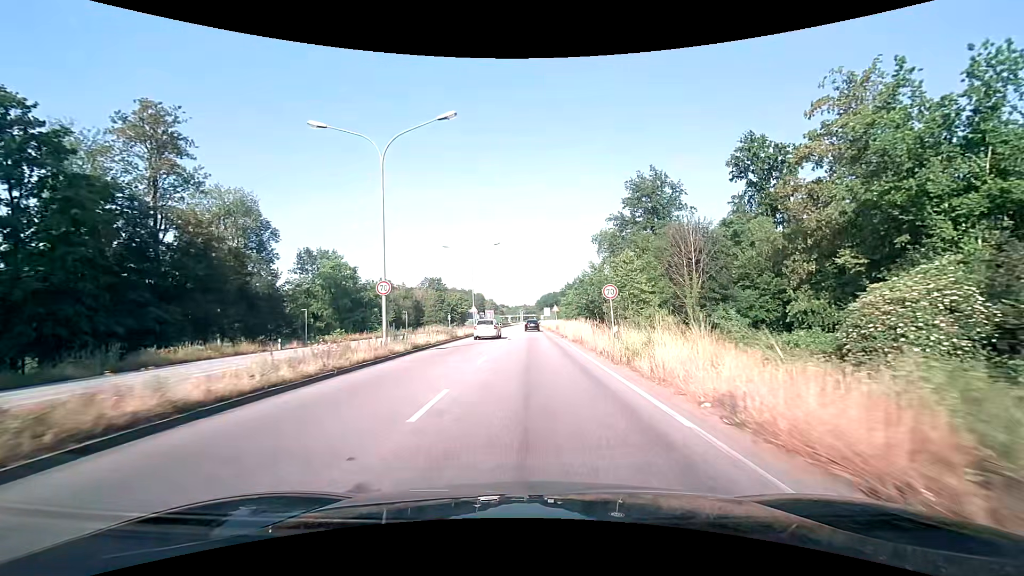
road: primary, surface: asphalt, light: Day
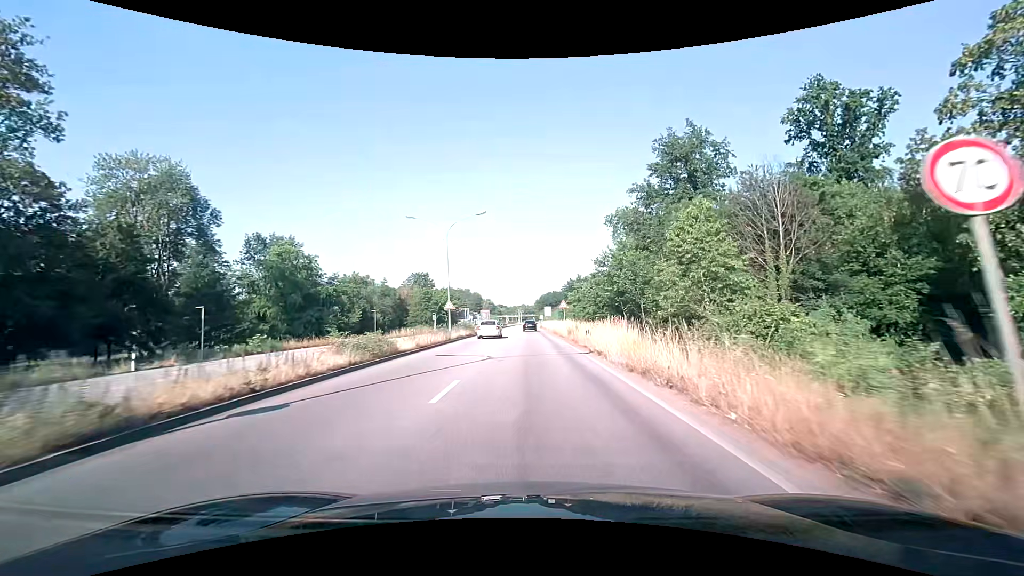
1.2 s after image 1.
(+0.1, +16.7) m; +1°
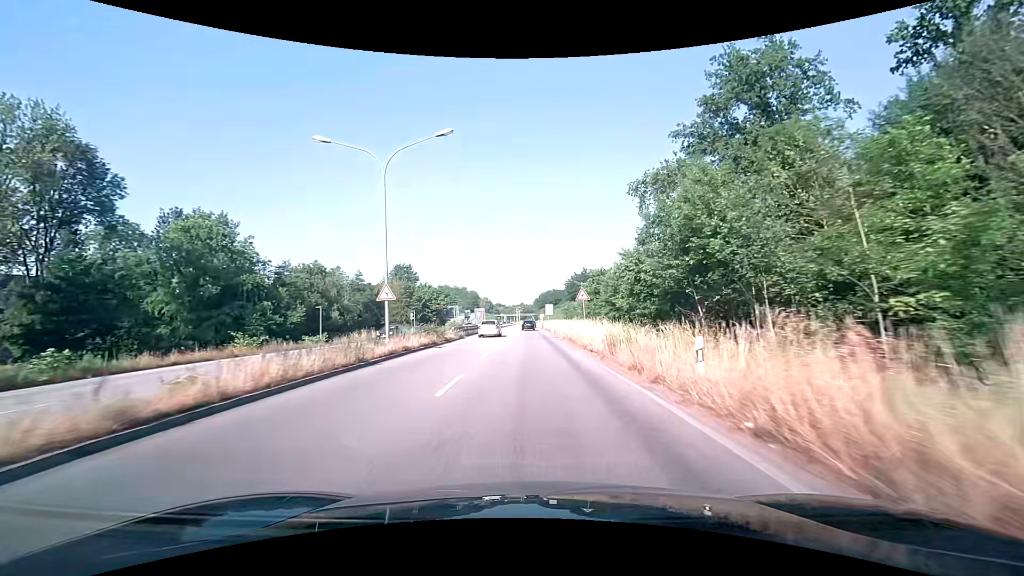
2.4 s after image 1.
(-0.1, +17.4) m; 0°
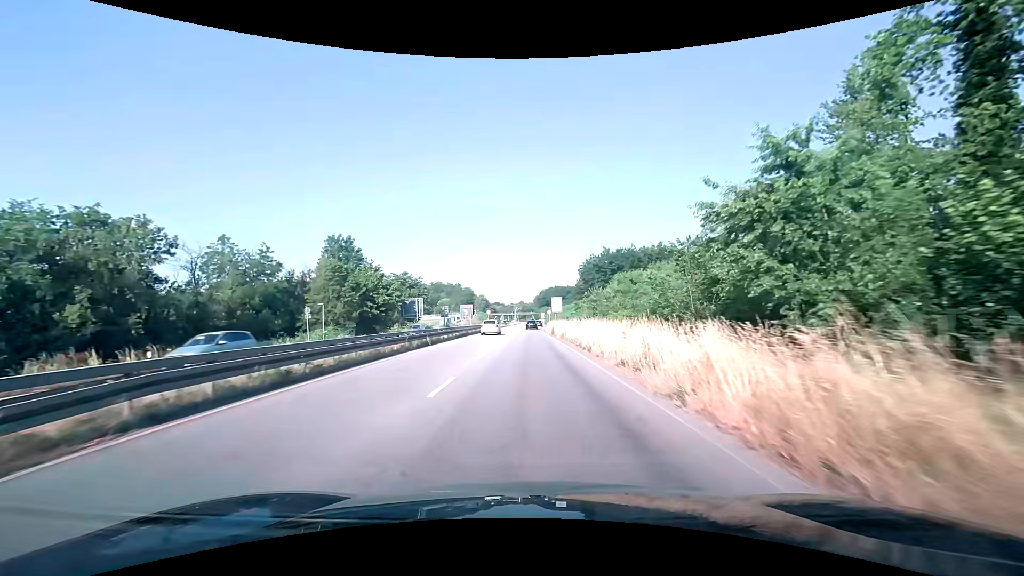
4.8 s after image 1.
(-0.1, +36.6) m; 0°
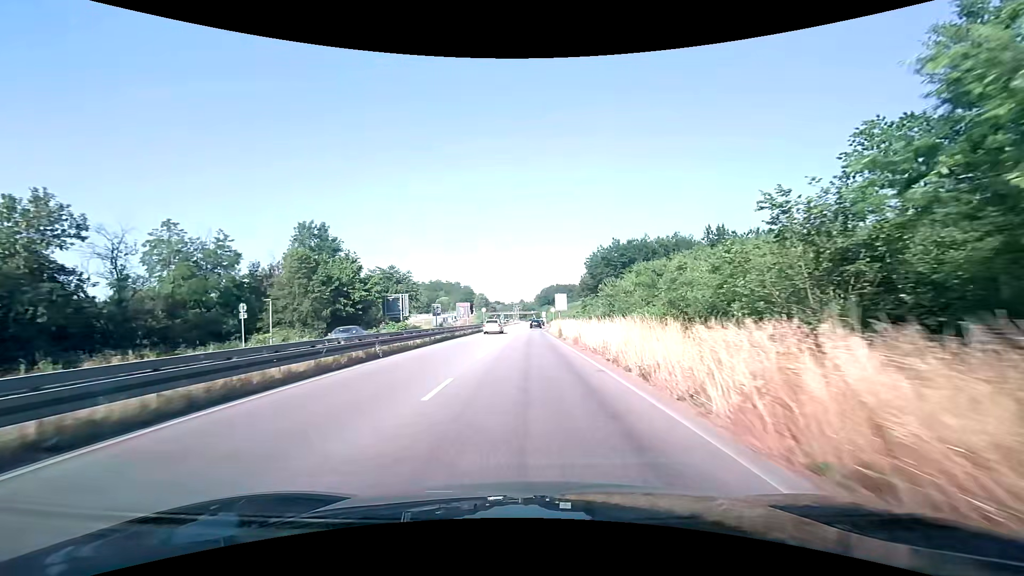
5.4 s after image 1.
(0.0, +9.5) m; 0°
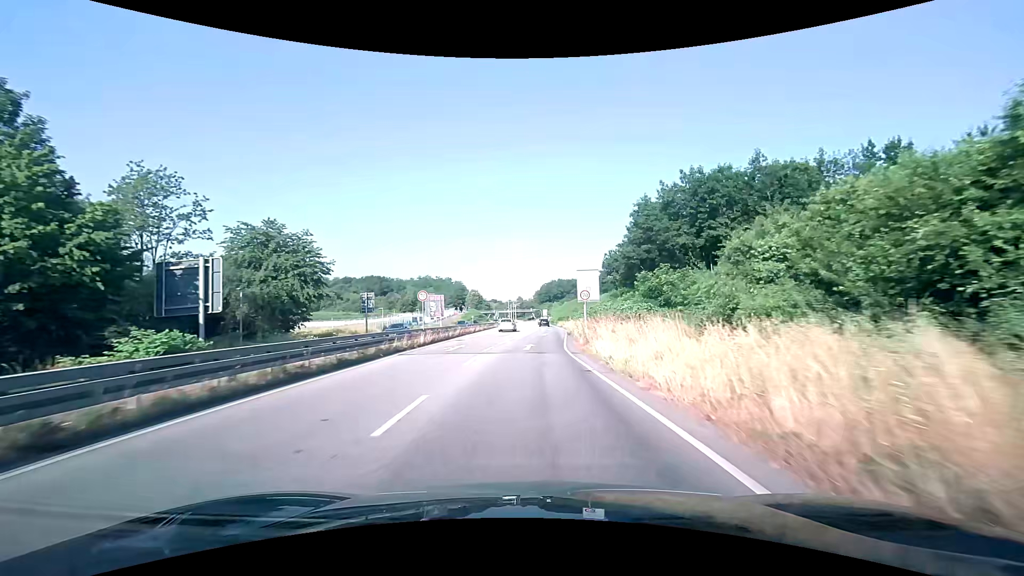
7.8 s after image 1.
(+0.1, +38.7) m; 0°
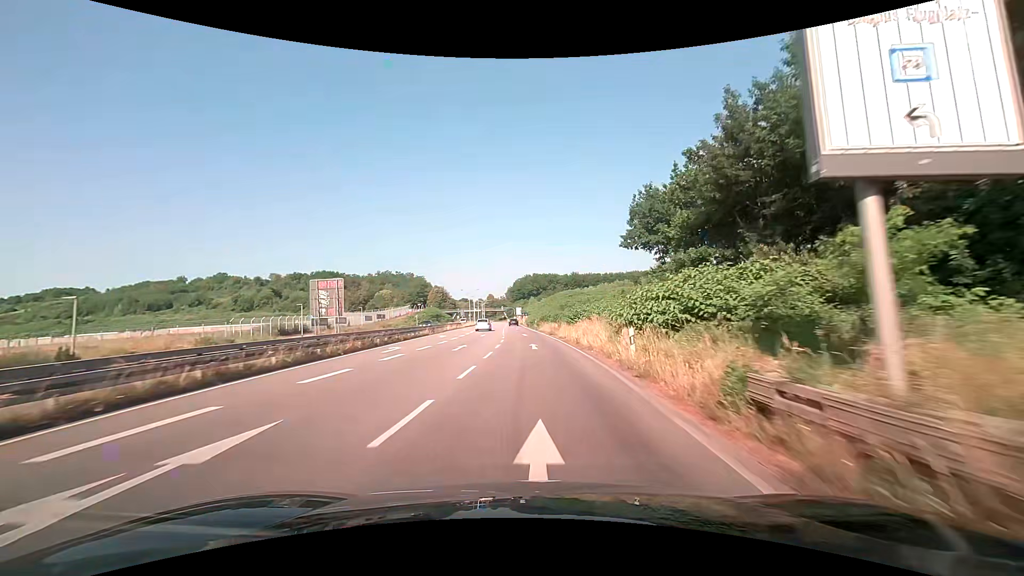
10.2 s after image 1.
(+1.2, +39.5) m; +3°
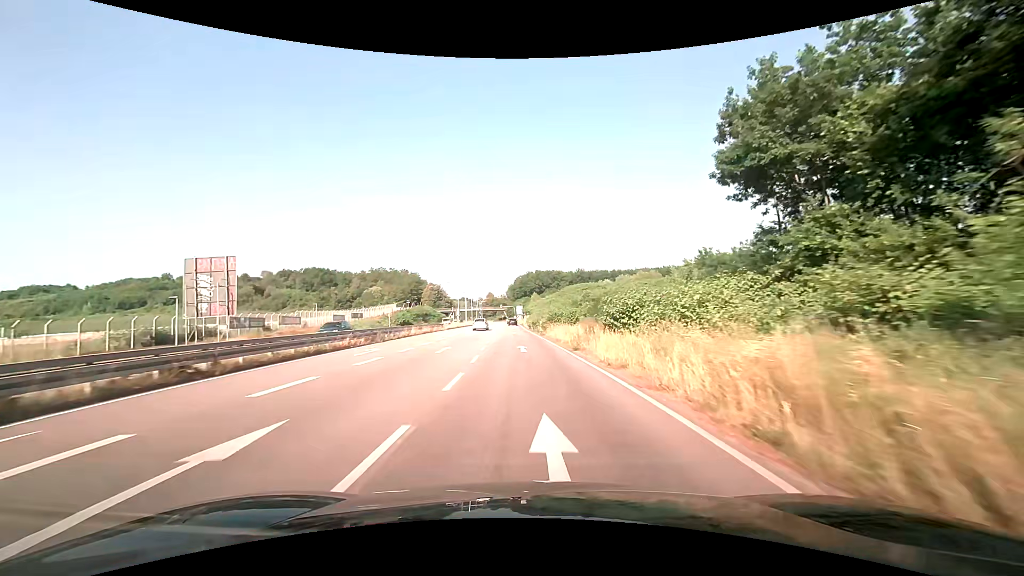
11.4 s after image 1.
(0.0, +20.1) m; 0°
(0, +10) (0, +20) (-1, +30) (-1, +40) (-2, +50) (-2, +60) (-2, +70) (-3, +80) (-3, +90) (-4, +100) m
